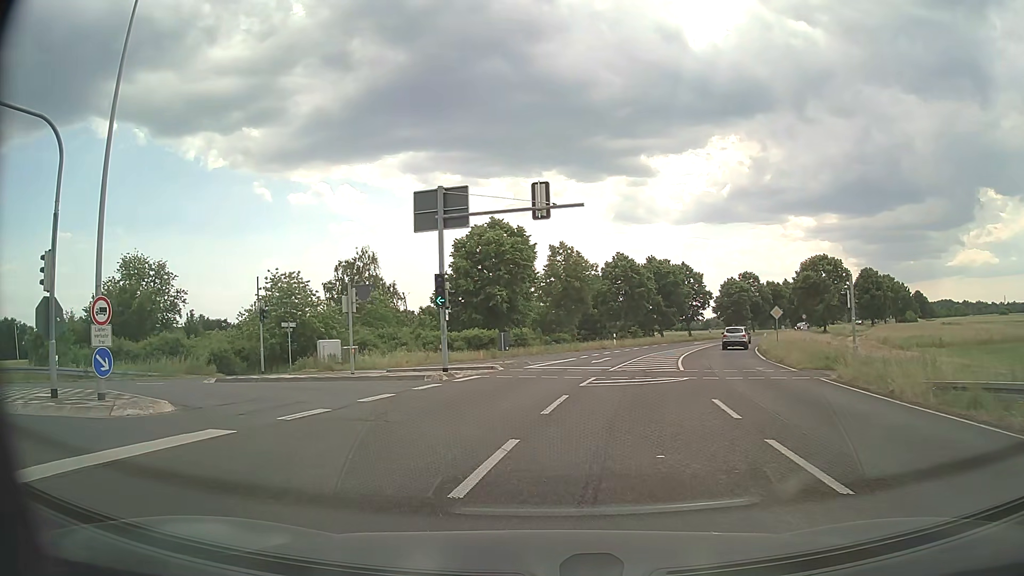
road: primary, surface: asphalt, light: Day
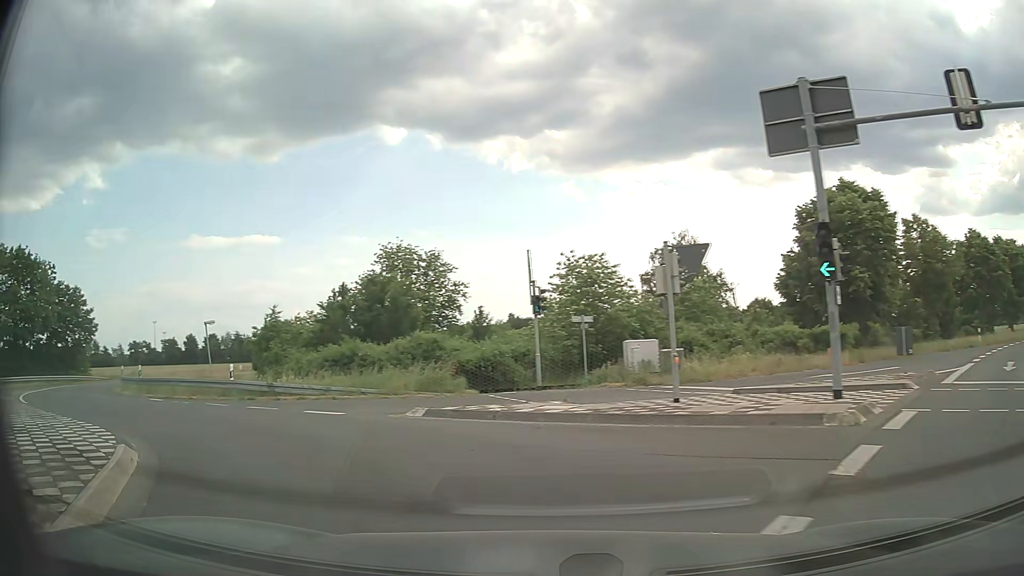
(-2.0, +10.4) m; -27°
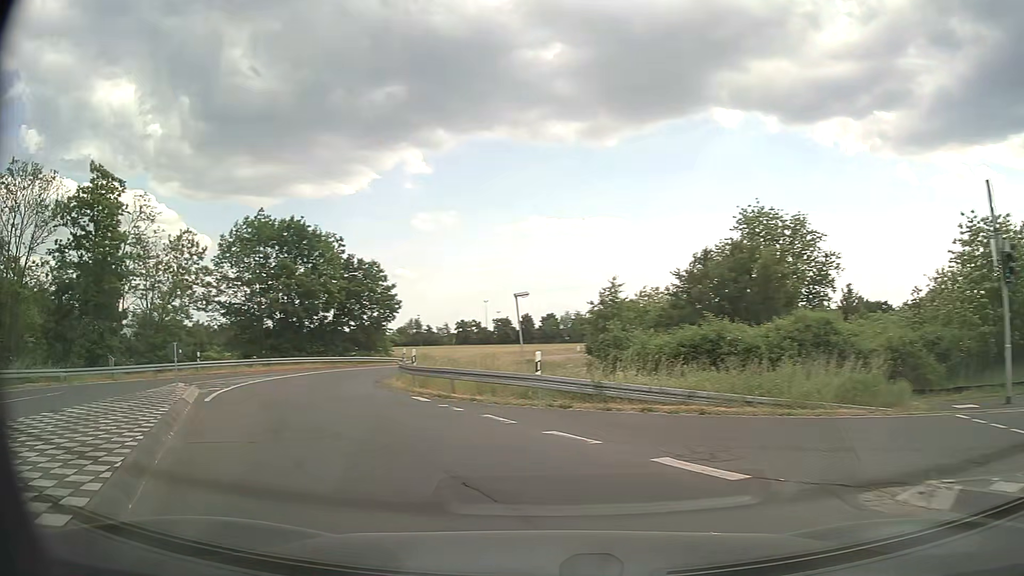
(-2.2, +8.2) m; -29°
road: tertiary
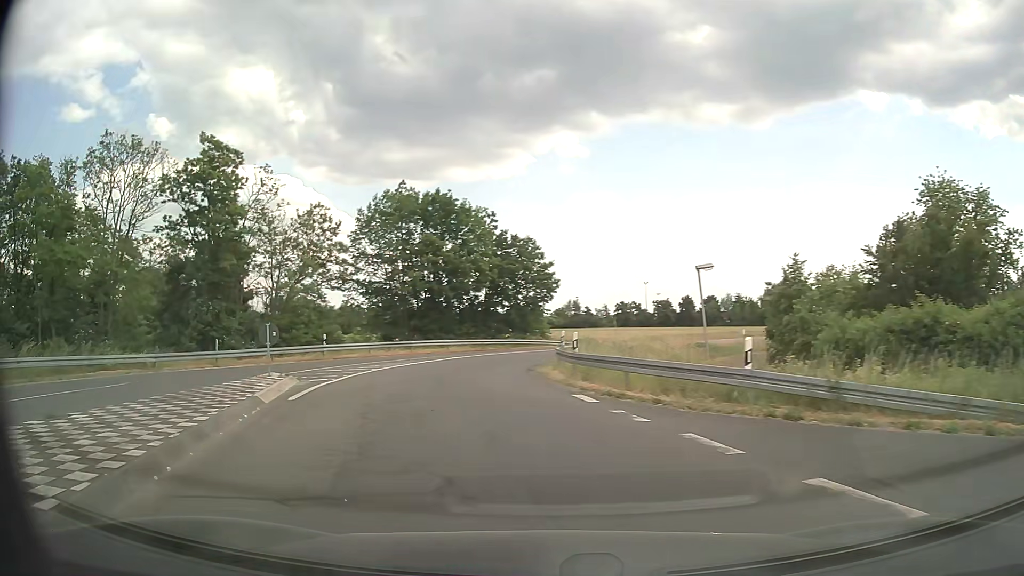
(-0.6, +4.6) m; -14°
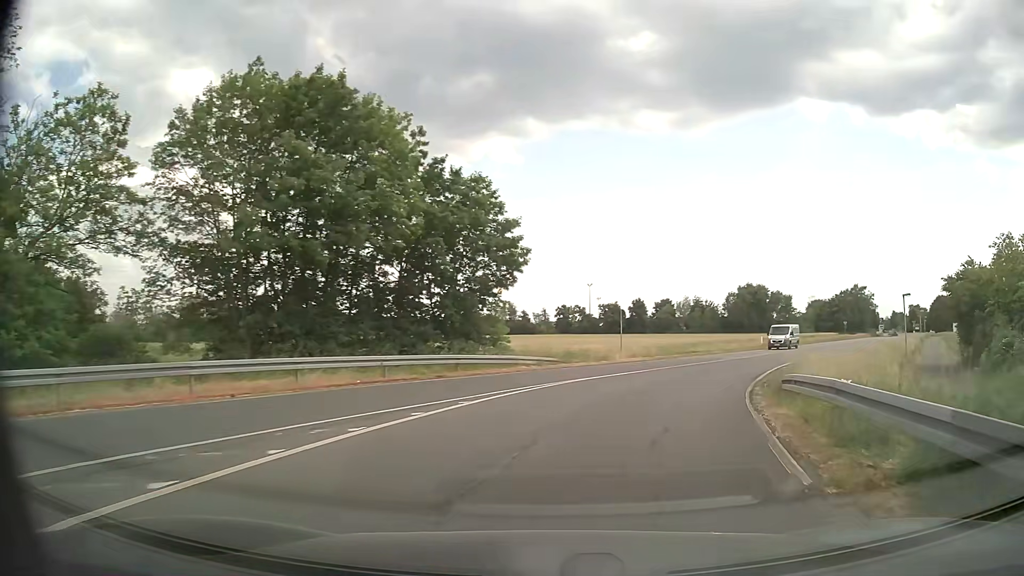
(-1.6, +27.4) m; +7°
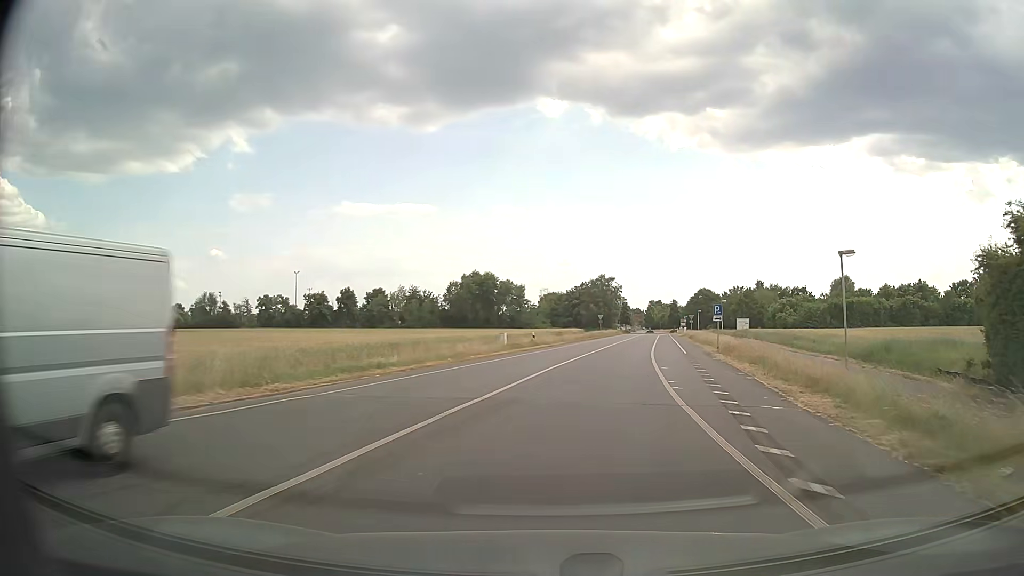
(+6.1, +25.0) m; +24°
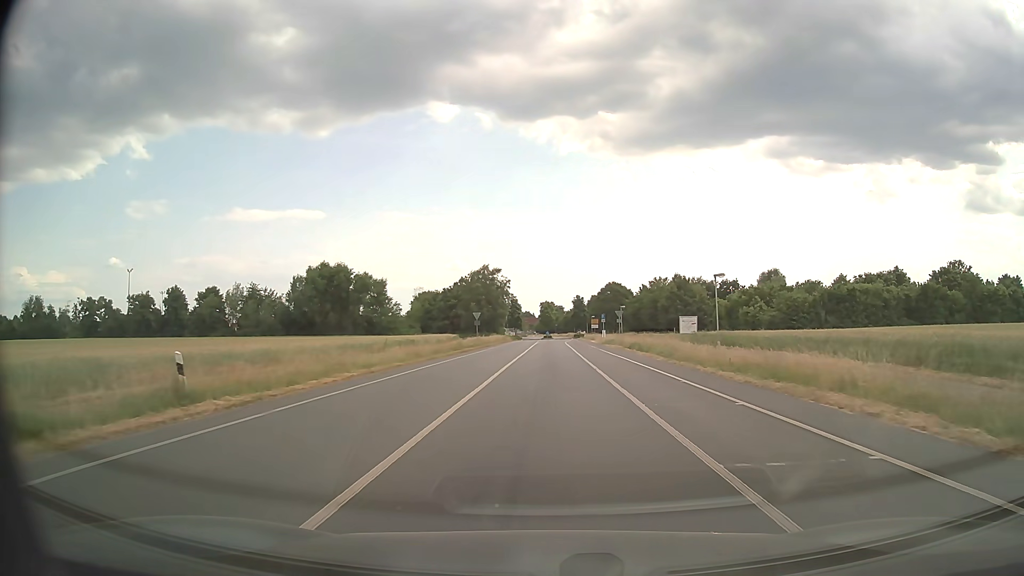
(+4.2, +37.7) m; +9°
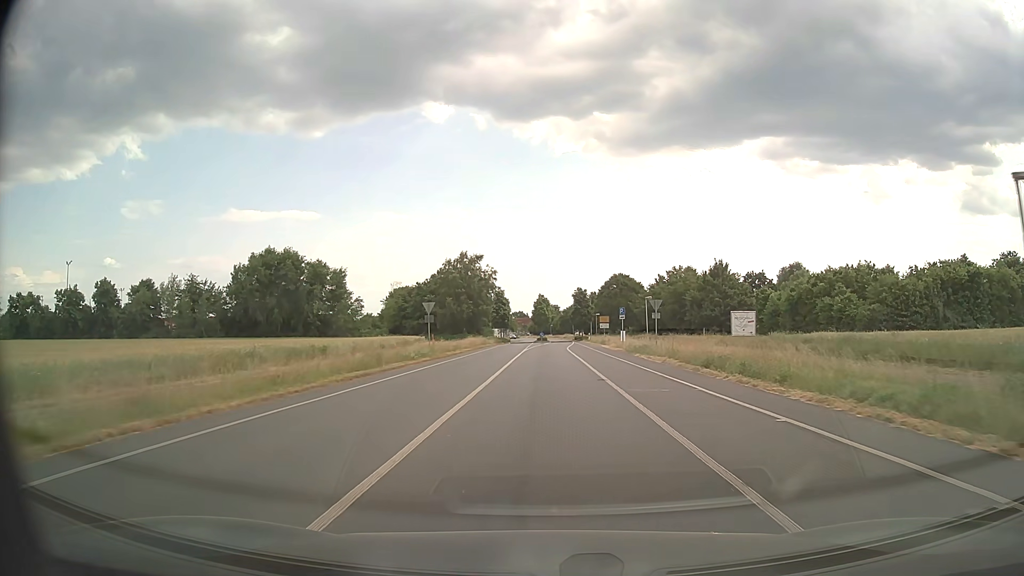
(+0.2, +25.4) m; +1°
